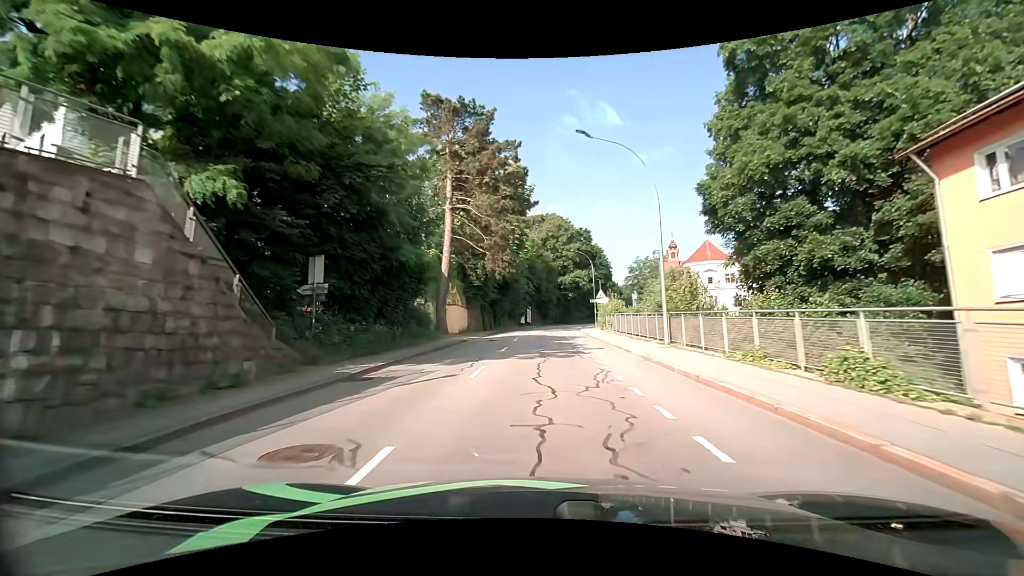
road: tertiary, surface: asphalt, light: Day
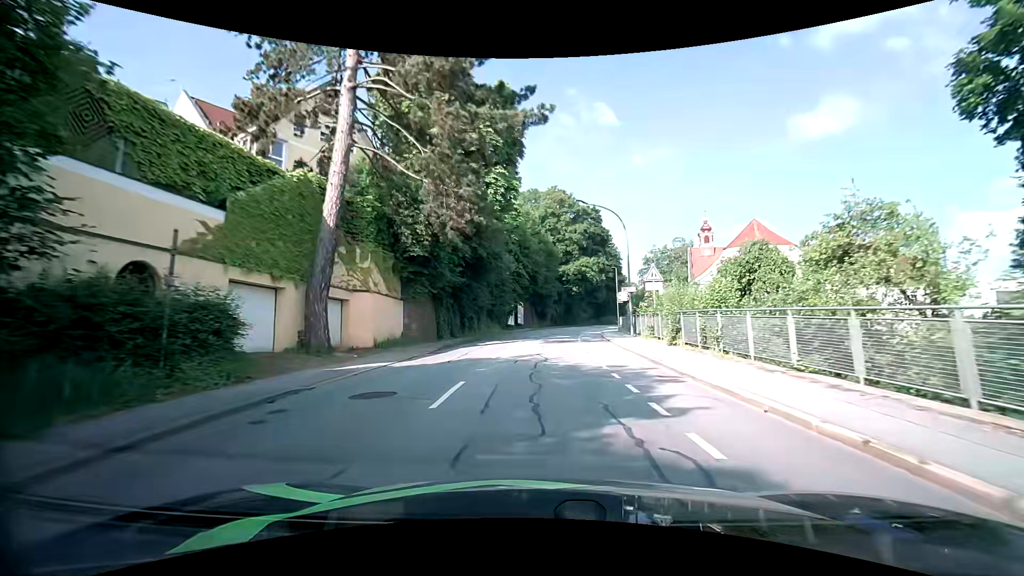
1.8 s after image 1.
(0.0, +22.0) m; 0°
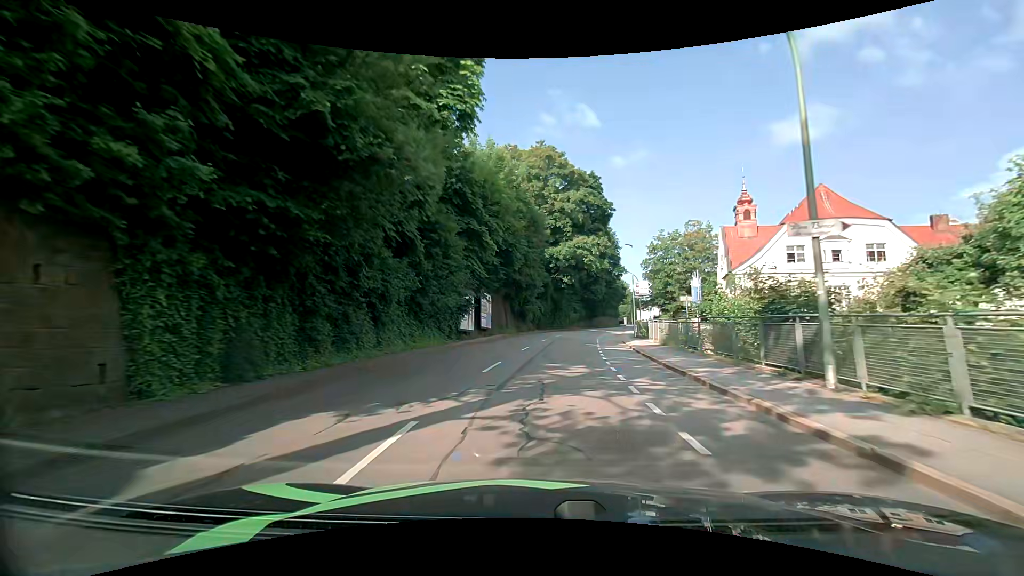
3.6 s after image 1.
(+0.4, +22.0) m; +2°
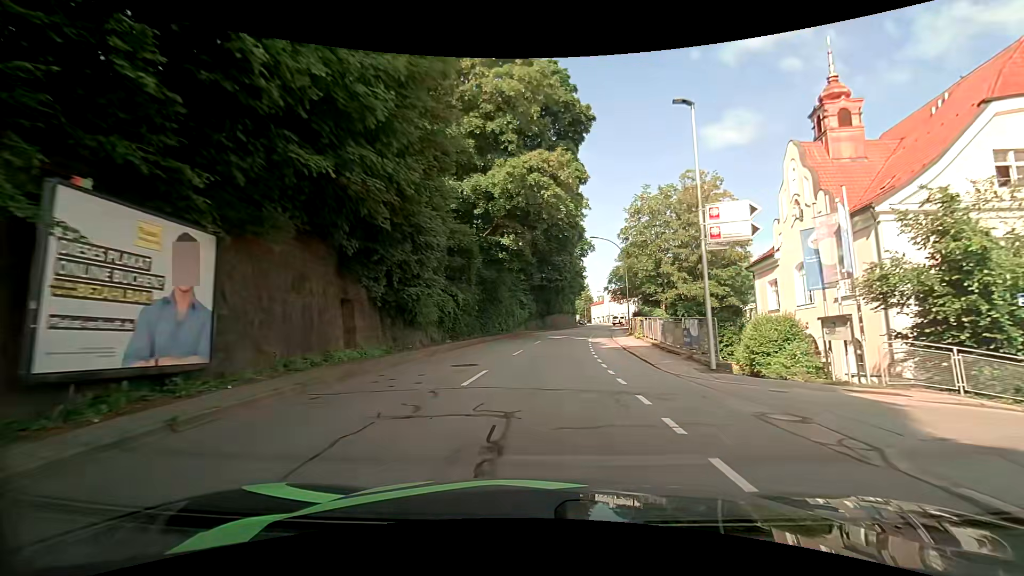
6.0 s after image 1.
(+1.8, +29.3) m; +7°
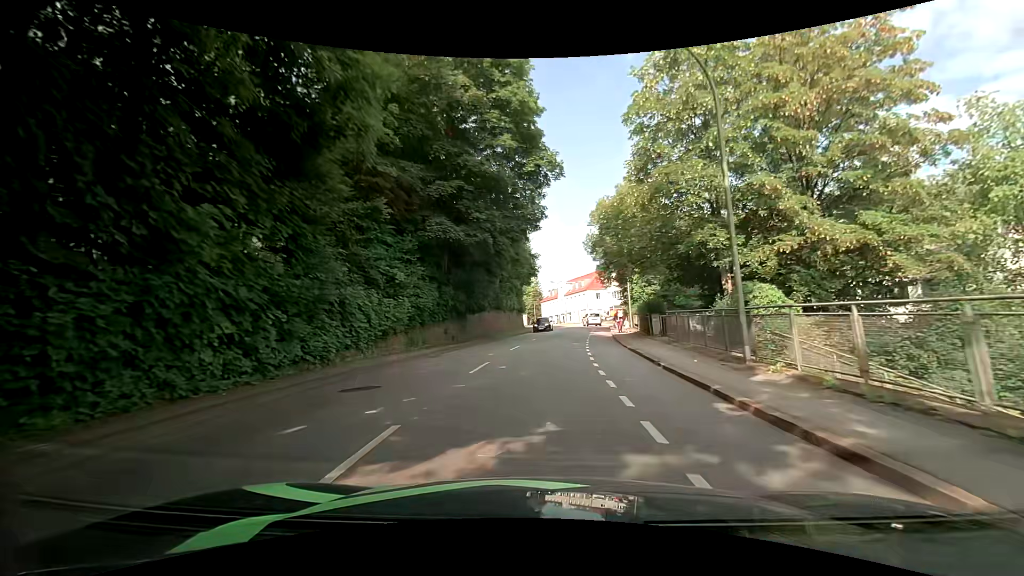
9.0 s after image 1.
(+2.0, +33.4) m; +7°
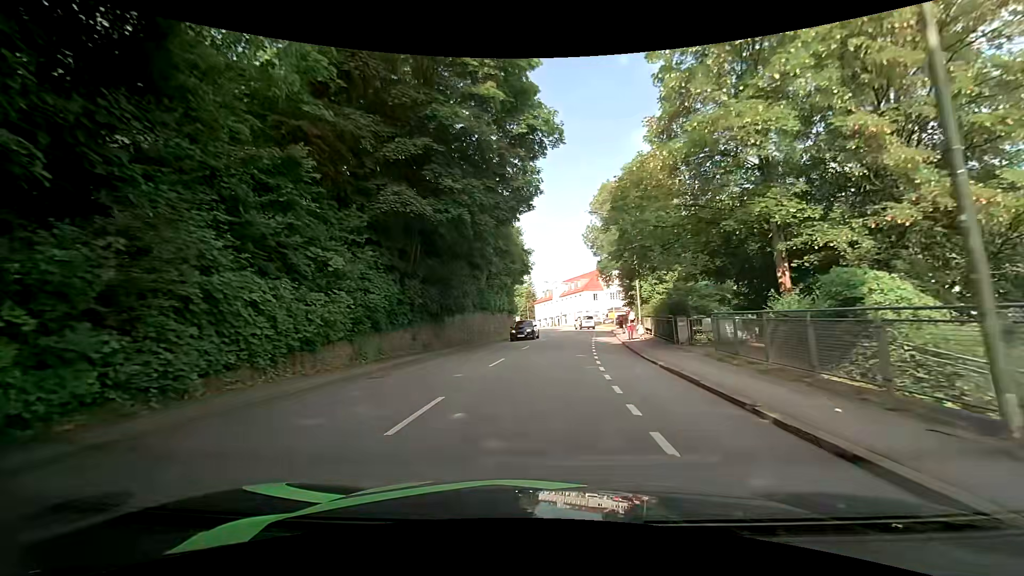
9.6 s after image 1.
(0.0, +6.4) m; 0°
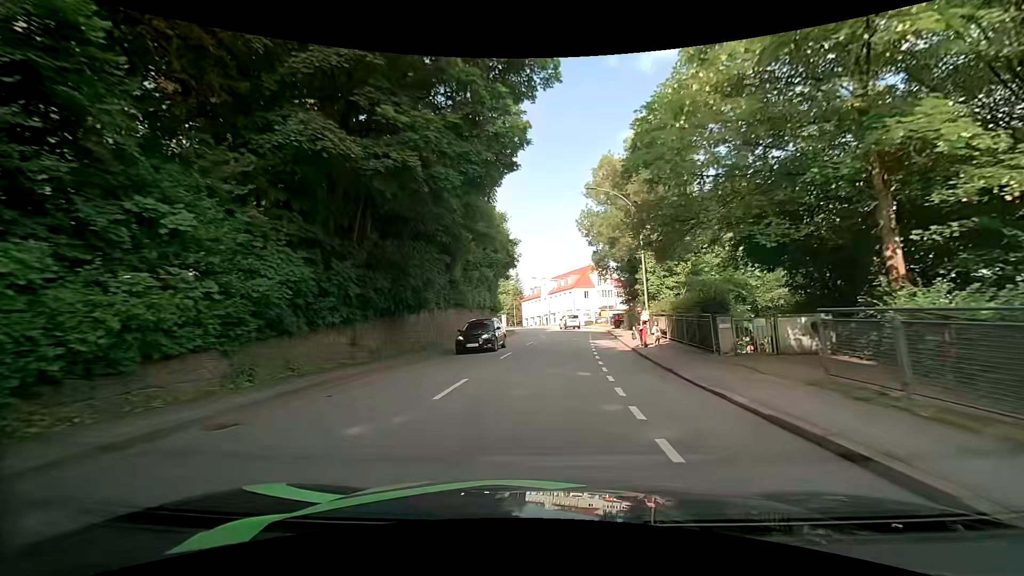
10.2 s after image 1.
(+0.1, +6.4) m; +2°
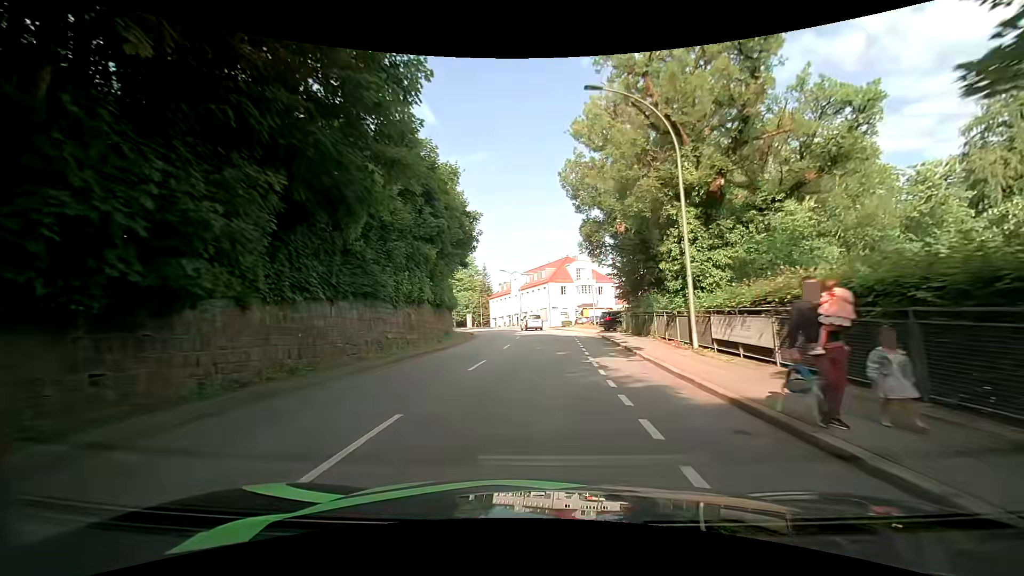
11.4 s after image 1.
(+0.3, +13.3) m; +3°
(0, +10) (0, +20) (+1, +30) (0, +40) (0, +50) (-2, +60) (-4, +69) (-8, +79) (-13, +88) (-18, +96) m
